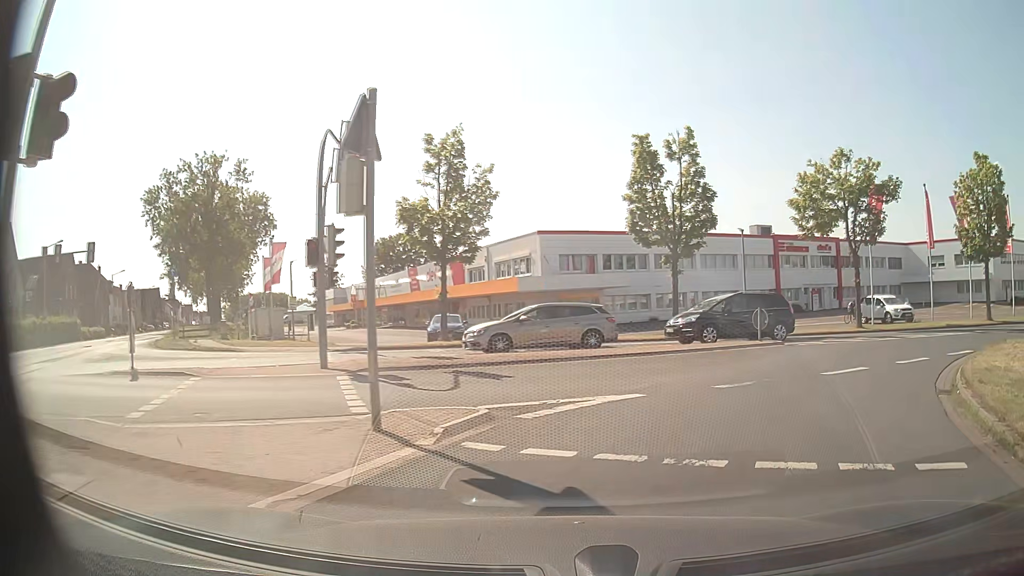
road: tertiary_link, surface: asphalt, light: Day
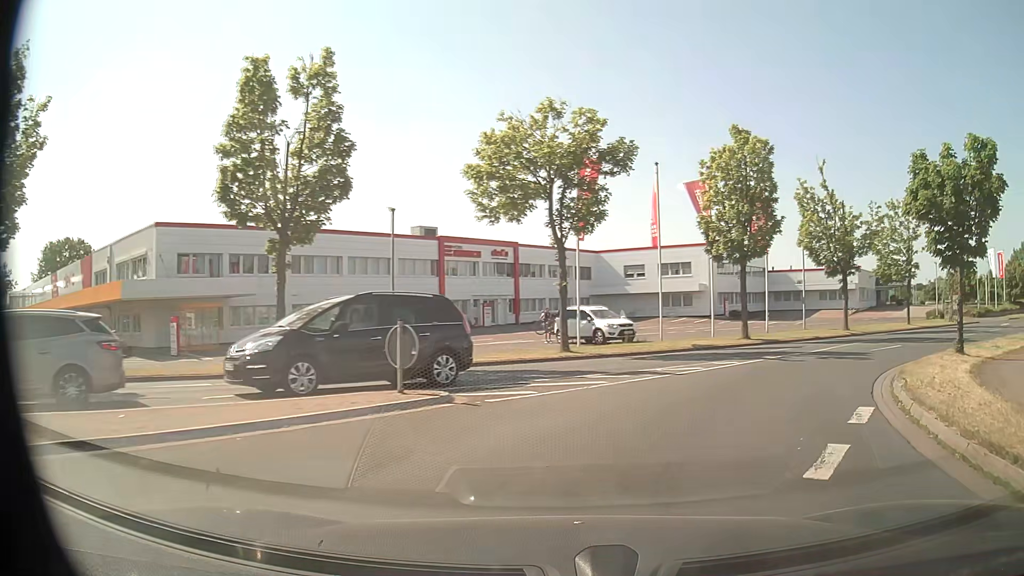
(+2.8, +10.6) m; +29°
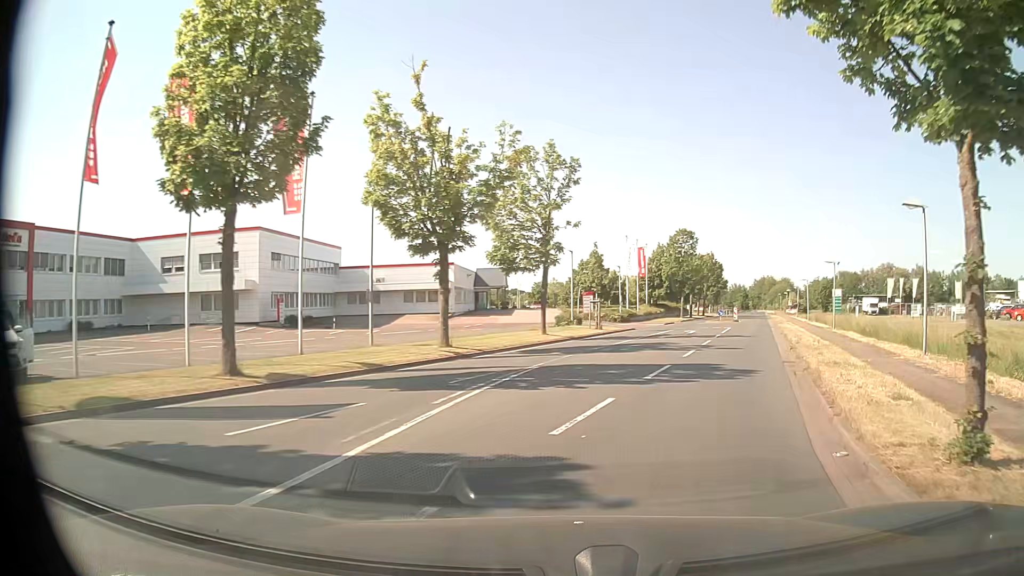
(+5.7, +16.0) m; +35°
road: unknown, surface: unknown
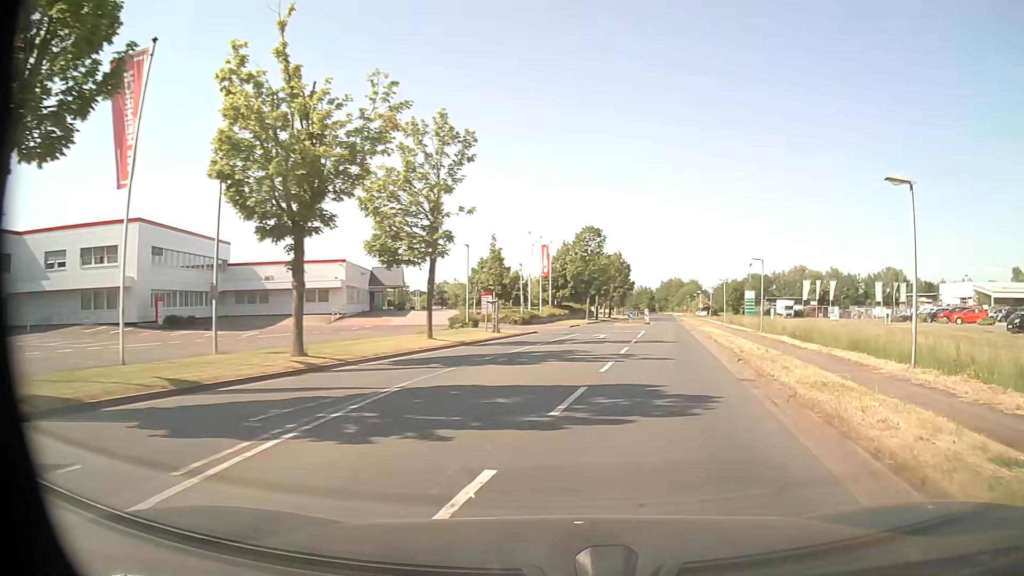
(+0.3, +4.8) m; +8°
(+1, +10) (+3, +20) (+5, +30) (+7, +39) (+9, +49) (+11, +59) (+13, +69) (+14, +79) (+16, +88) (+18, +98) m
